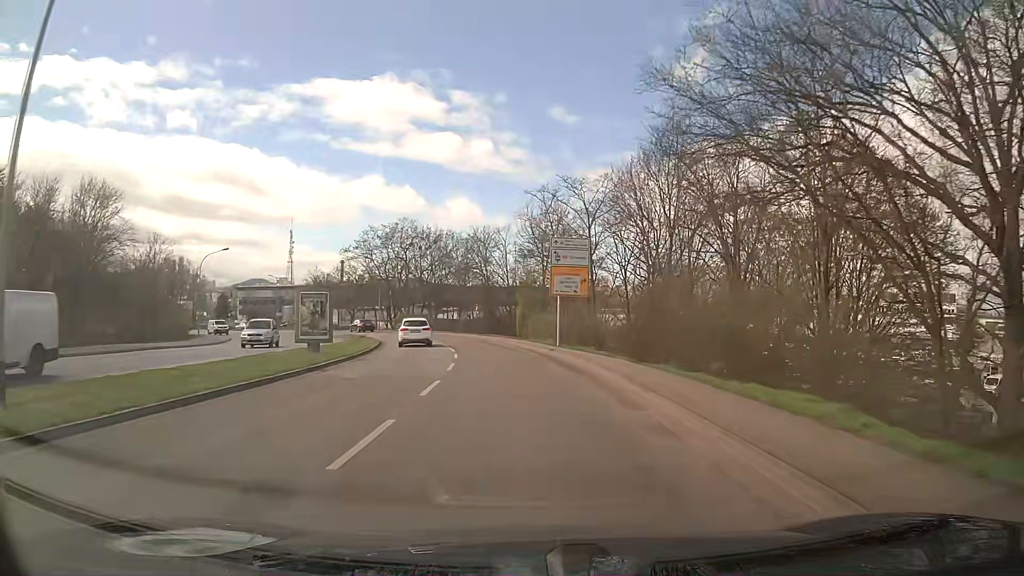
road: primary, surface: asphalt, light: Day
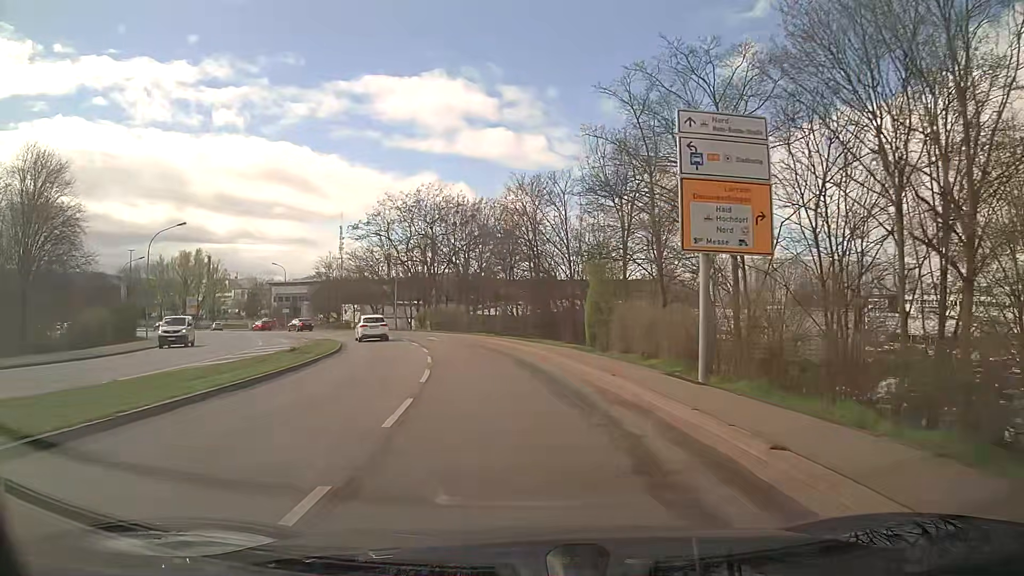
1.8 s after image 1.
(-0.6, +21.9) m; -4°
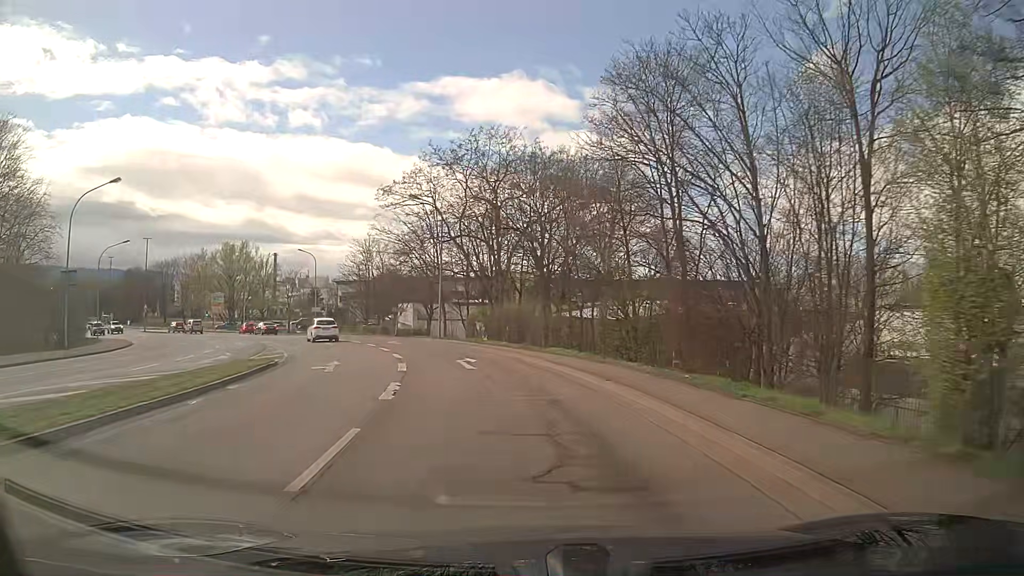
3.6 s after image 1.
(-1.4, +21.3) m; -7°
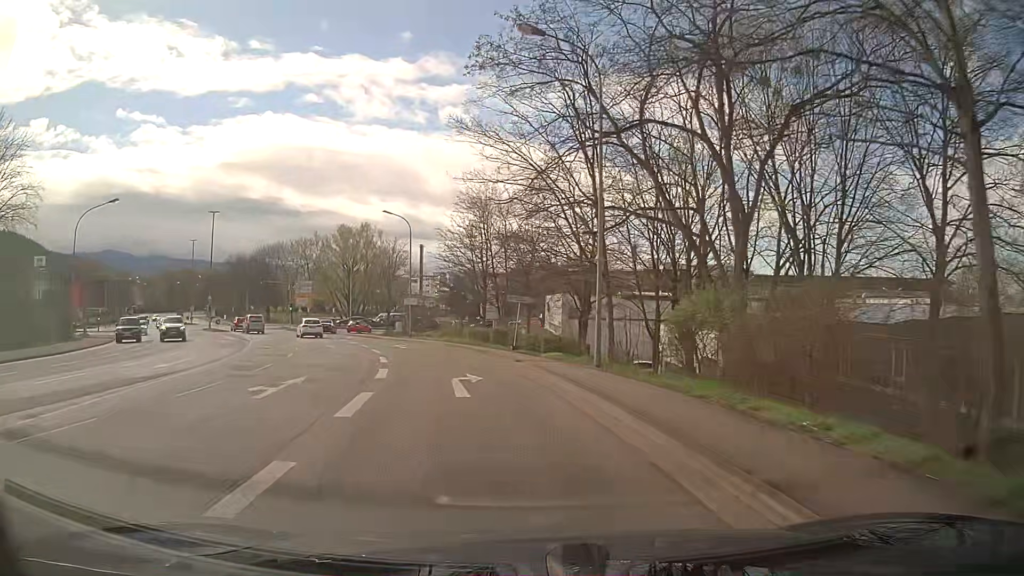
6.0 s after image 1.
(-2.9, +26.1) m; -13°
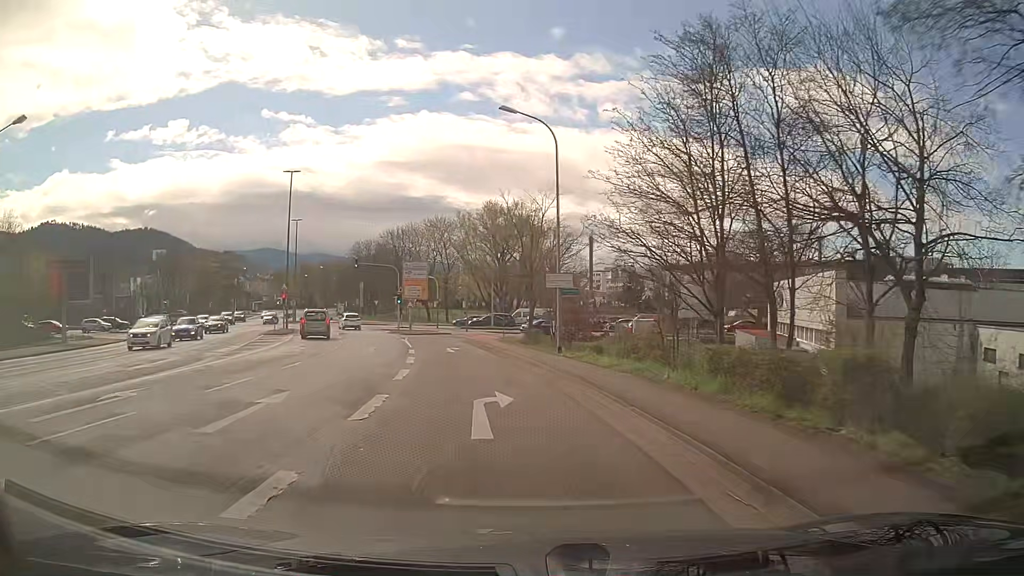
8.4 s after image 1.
(-3.2, +24.7) m; -15°
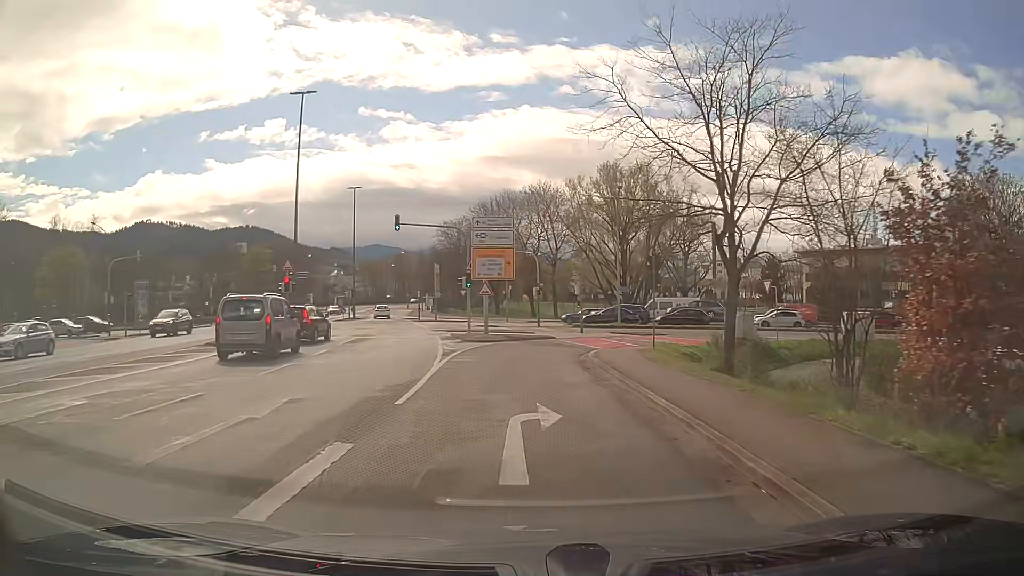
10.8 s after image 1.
(-1.8, +23.0) m; -9°
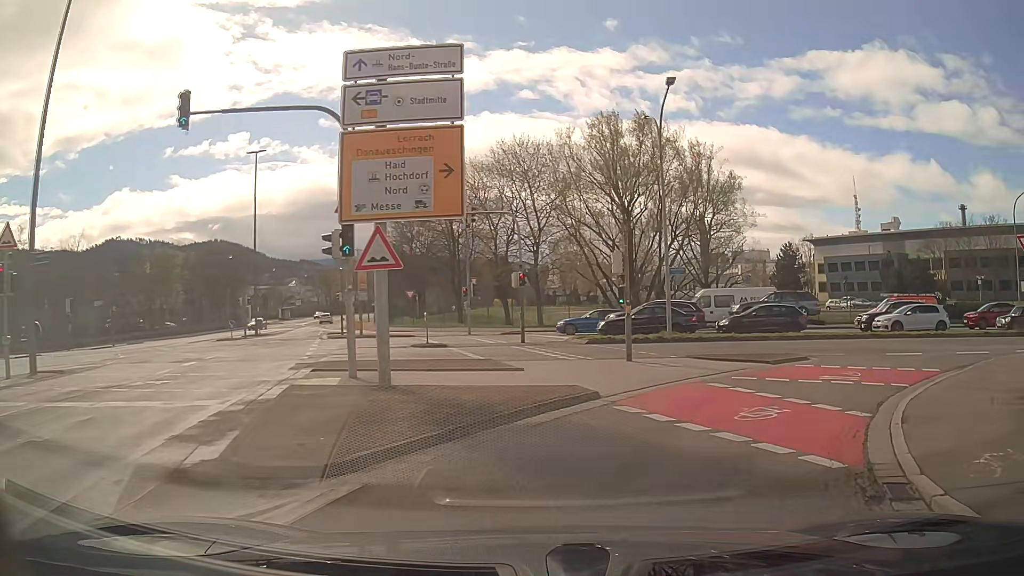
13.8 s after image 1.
(-0.4, +22.1) m; +3°
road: primary_link
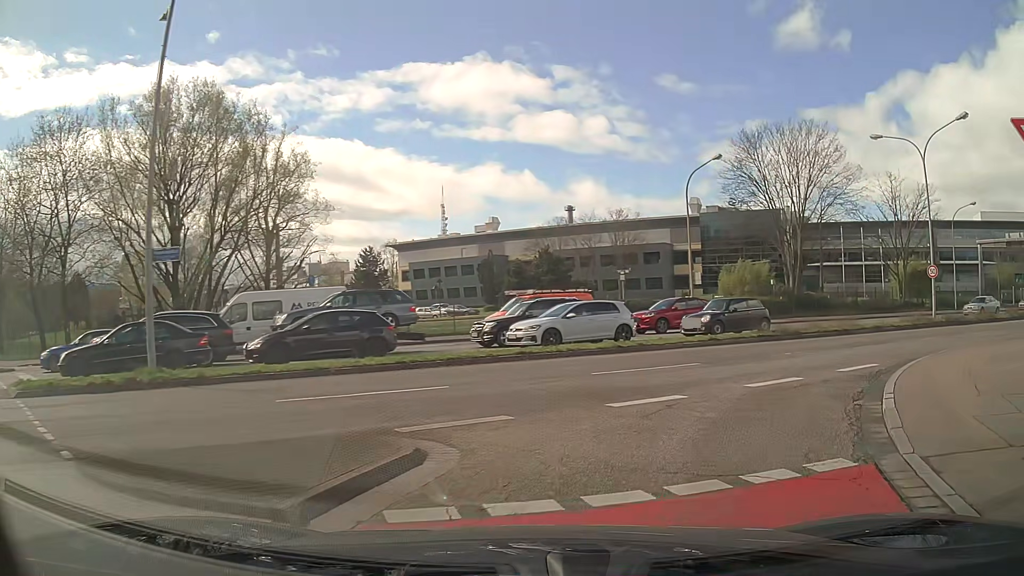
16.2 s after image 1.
(+3.6, +11.9) m; +35°
(+2, +10) (+9, +17) (+17, +22) (+26, +26) (+35, +30) (+45, +34) (+54, +38) (+64, +41) (+73, +44) (+82, +47) m
